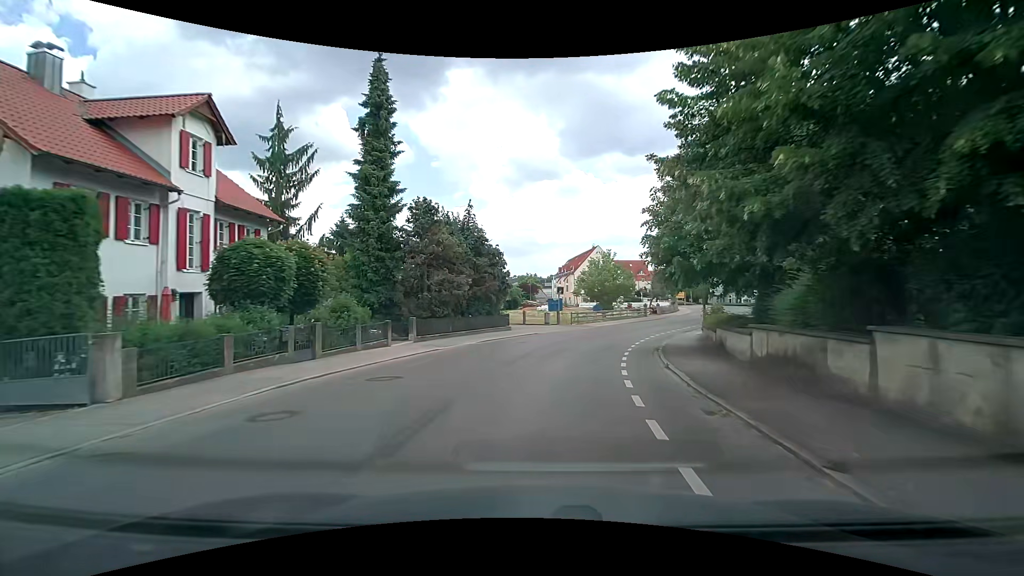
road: tertiary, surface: asphalt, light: Day
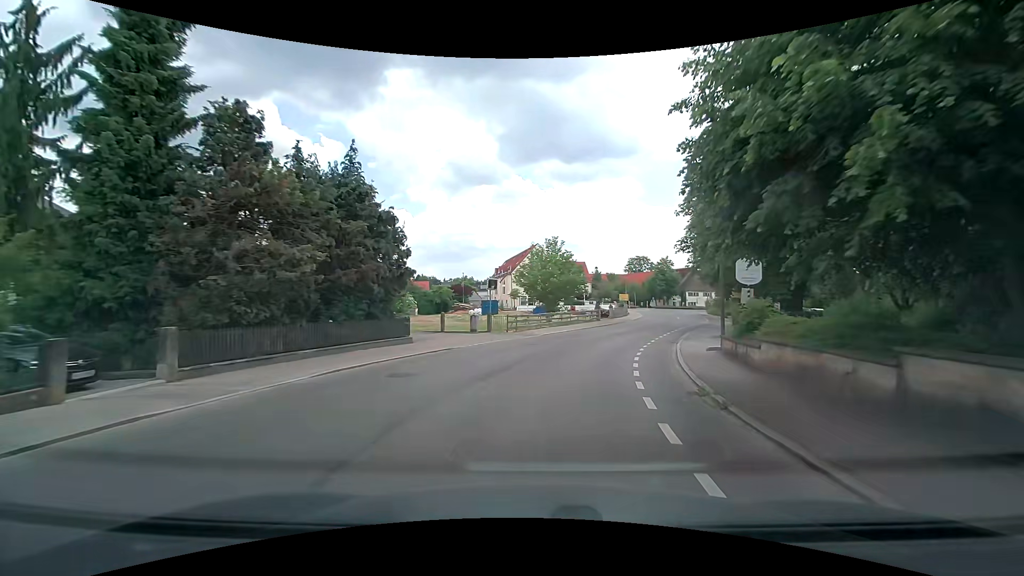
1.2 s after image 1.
(+0.8, +12.4) m; +8°
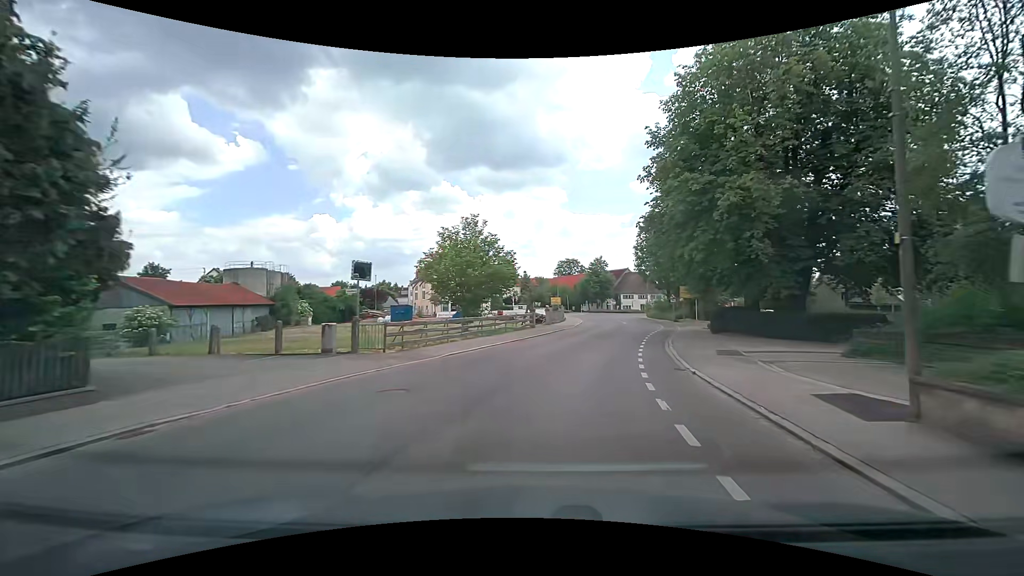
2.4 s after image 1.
(+0.6, +12.3) m; +7°
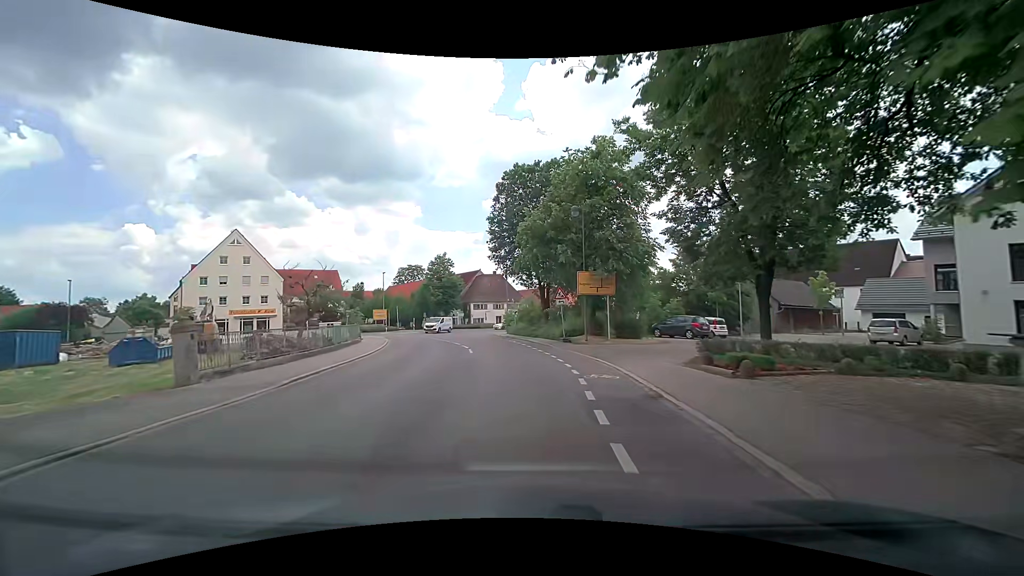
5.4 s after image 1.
(+5.1, +29.0) m; +17°
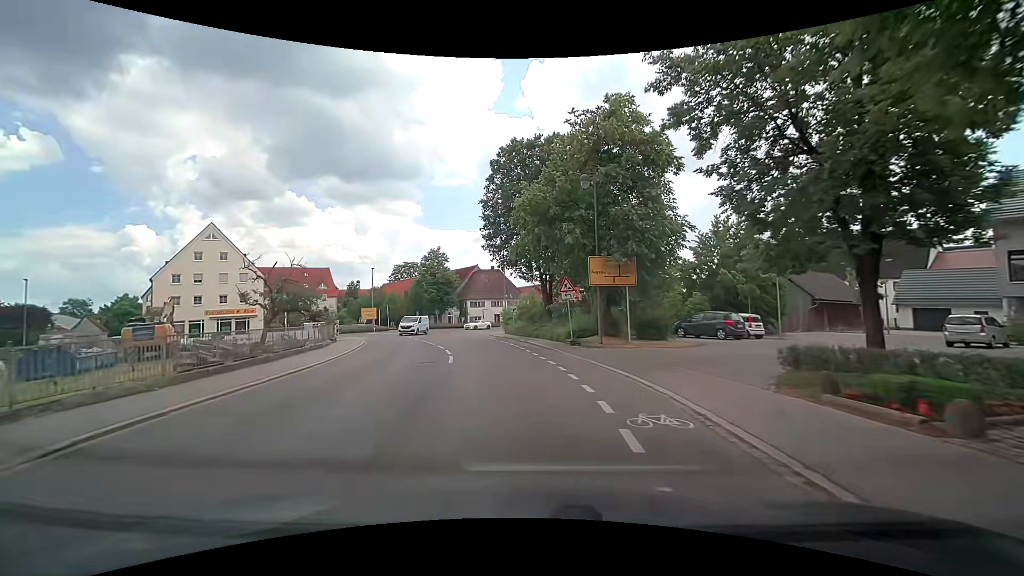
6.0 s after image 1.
(0.0, +5.5) m; -1°
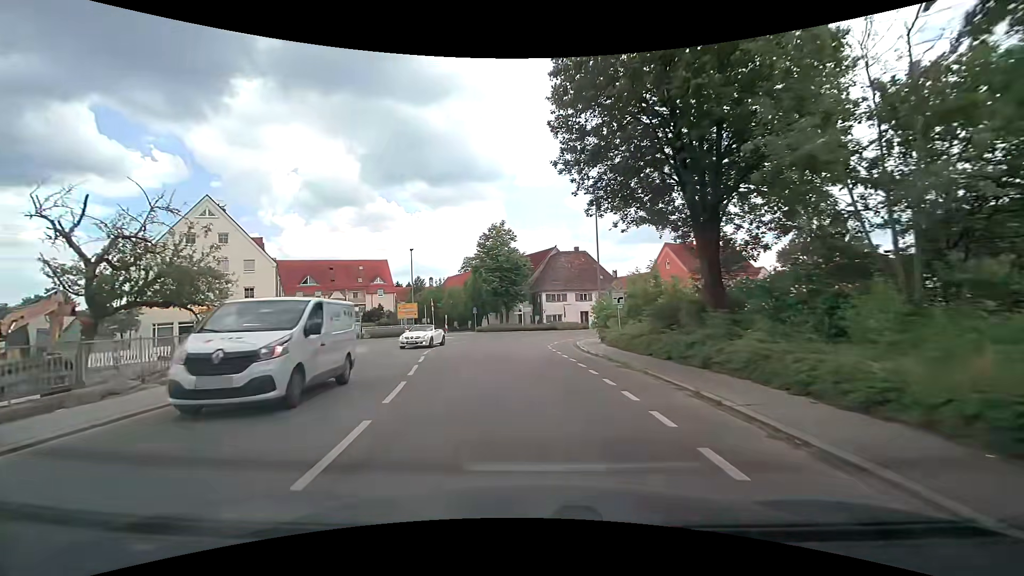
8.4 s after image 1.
(-1.5, +20.8) m; -9°
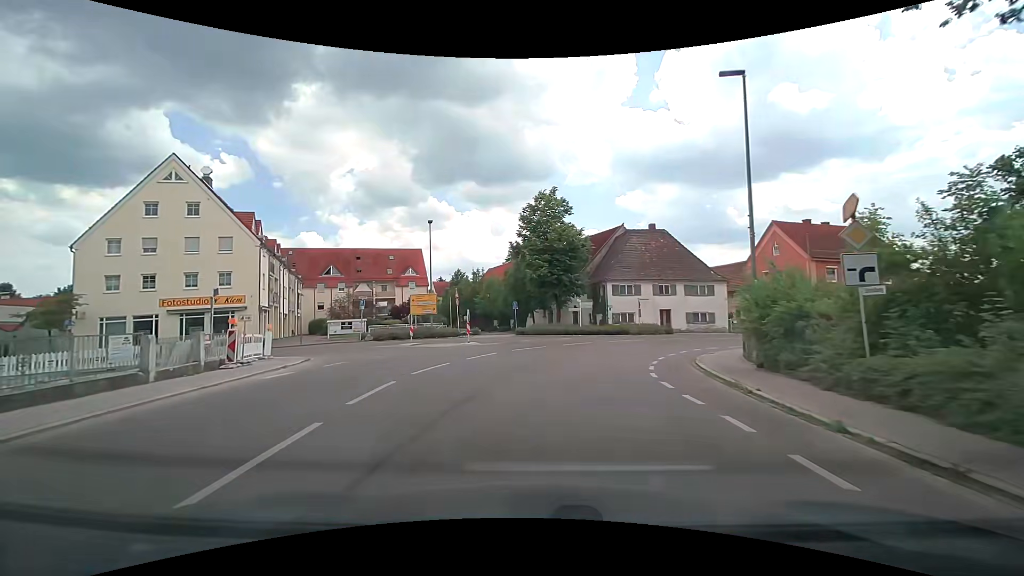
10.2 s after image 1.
(-1.0, +13.8) m; -6°
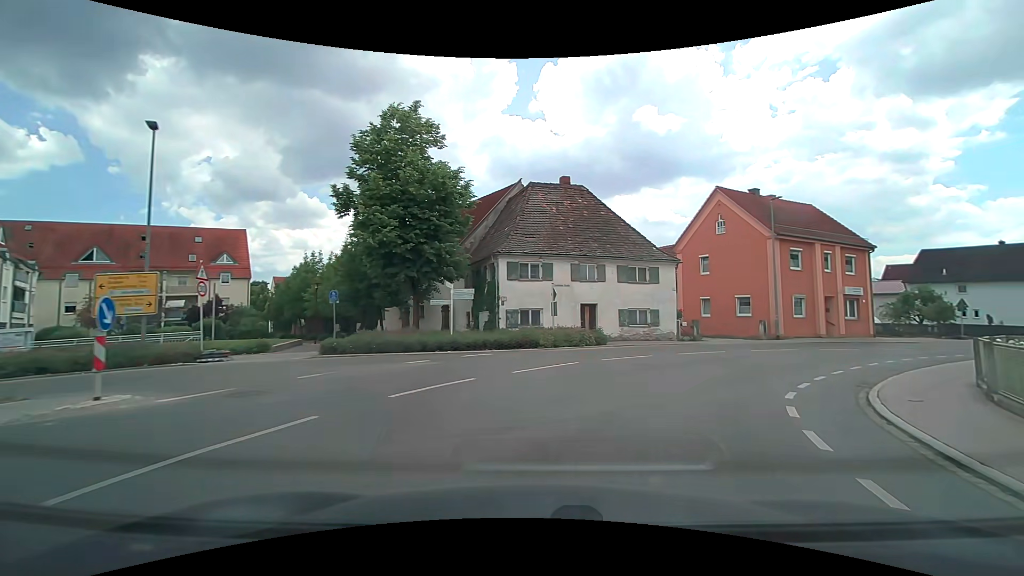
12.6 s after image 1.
(+1.3, +17.2) m; +15°
(+2, +10) (+7, +18) (+15, +25) (+23, +30) (+32, +35) (+41, +40) (+49, +45) (+58, +50) (+67, +55) (+75, +60) m
